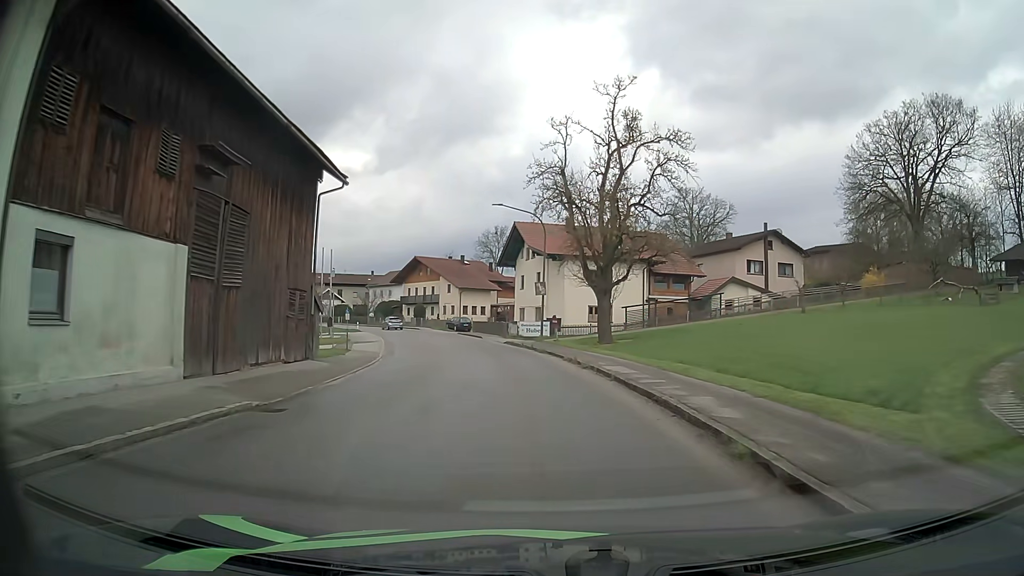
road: tertiary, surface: asphalt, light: Day
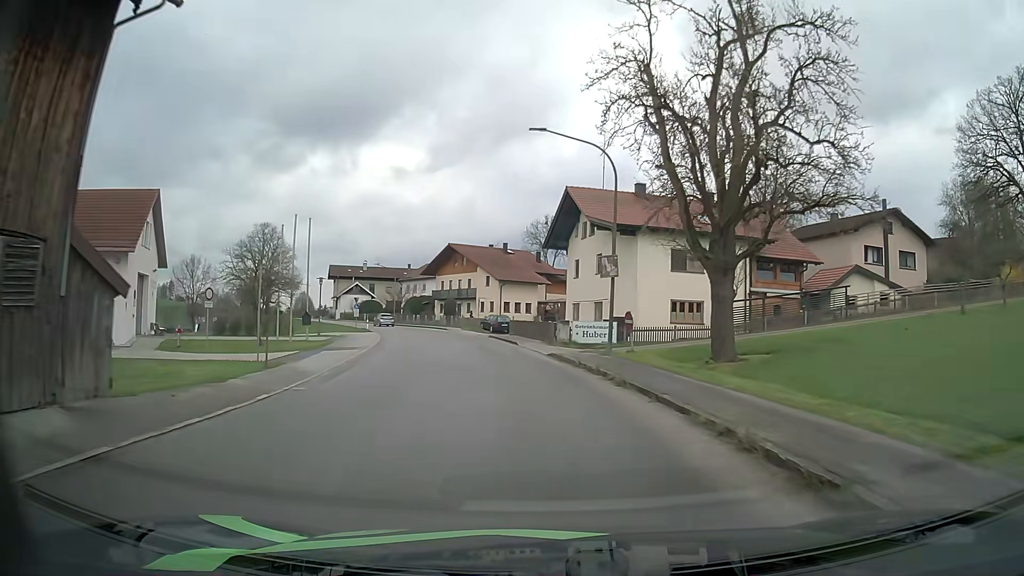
(-0.5, +14.6) m; -4°
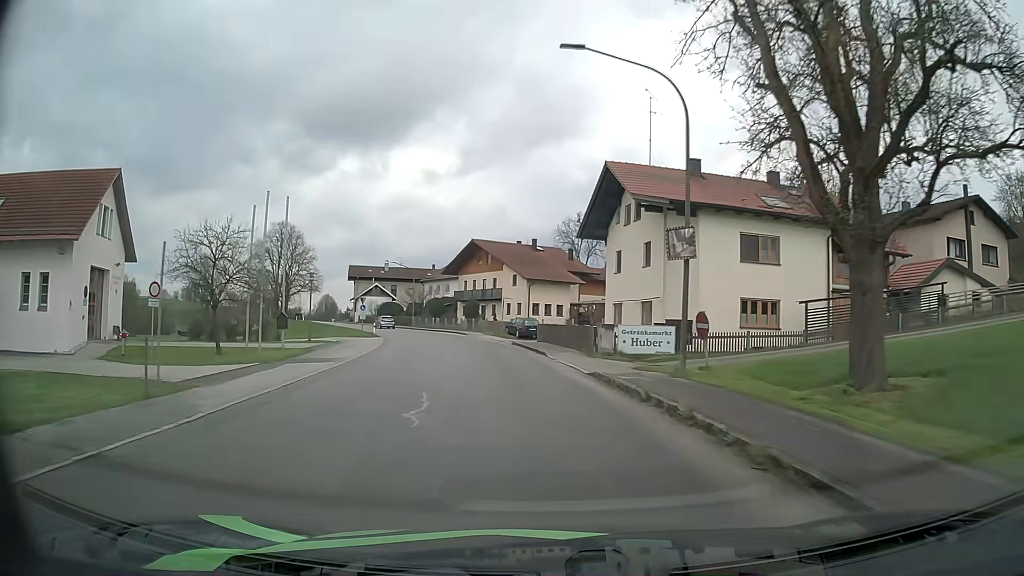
(-0.2, +7.4) m; -3°
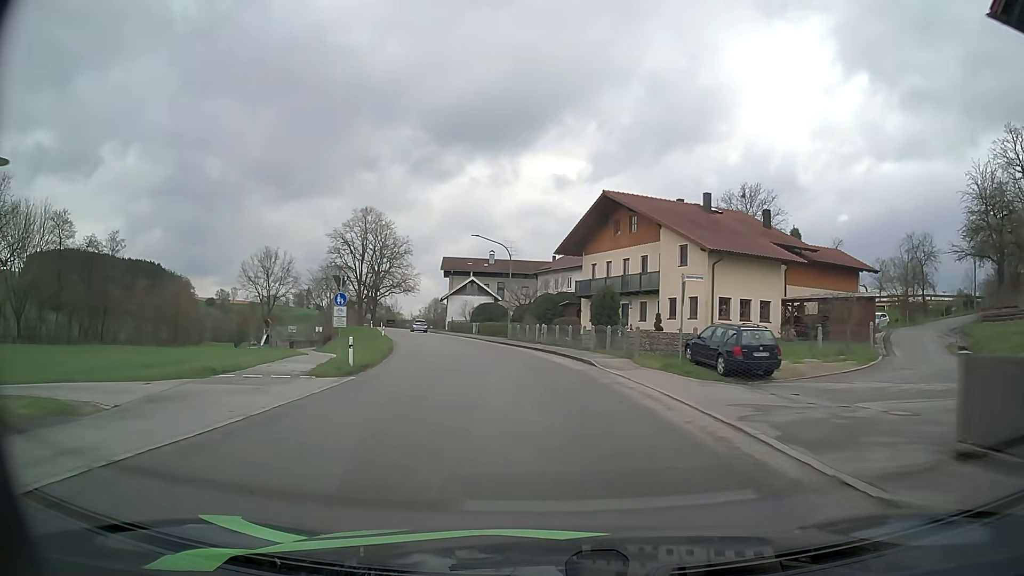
(-3.0, +30.0) m; -11°
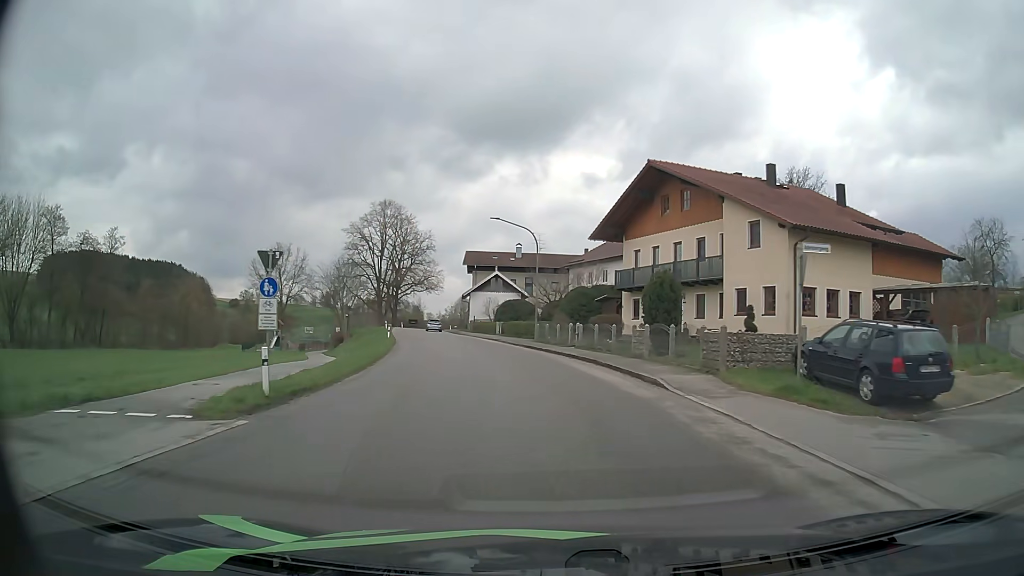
(-0.2, +7.8) m; -3°
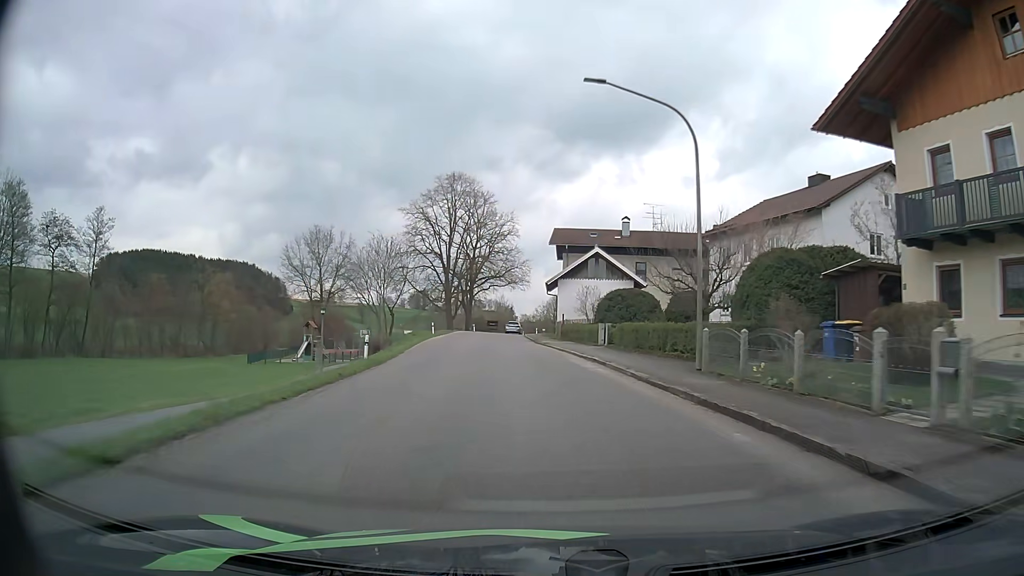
(-1.8, +24.2) m; -8°
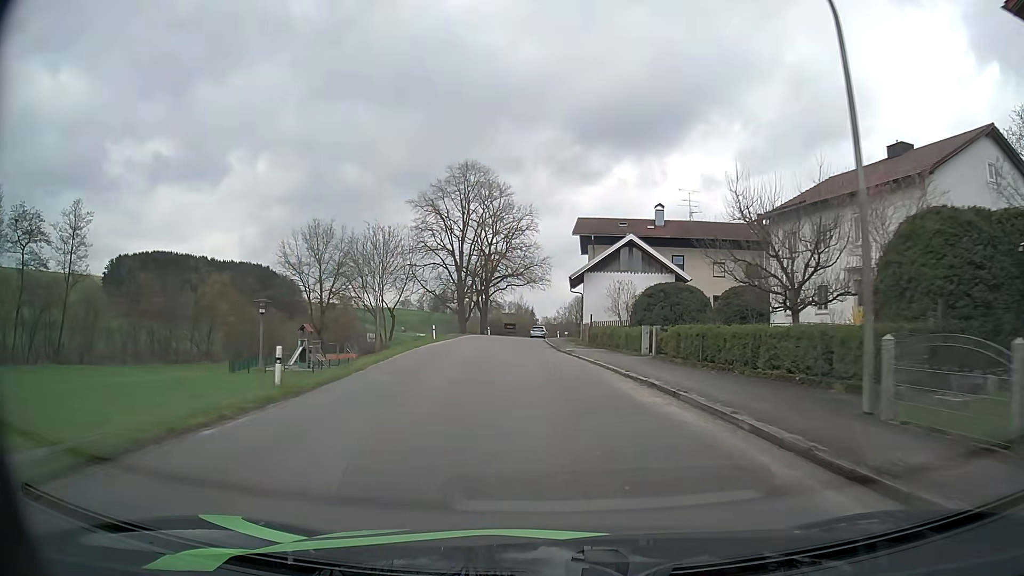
(-0.2, +8.4) m; -2°
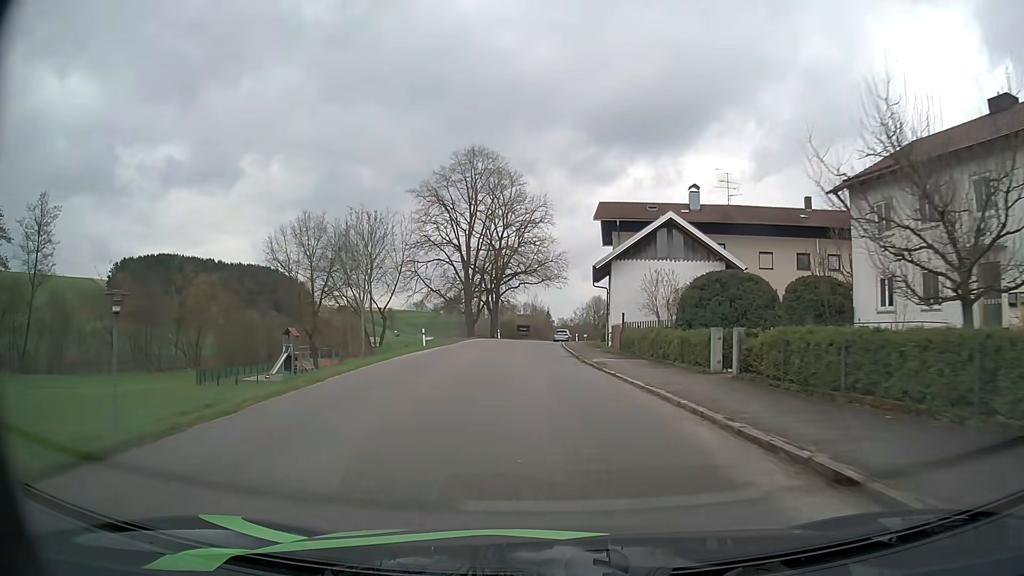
(-0.1, +8.5) m; -1°
(0, +10) (0, +20) (-1, +30) (-1, +40) (-1, +50) (0, +60) (0, +70) (+2, +80) (+3, +90) (+5, +100) m
